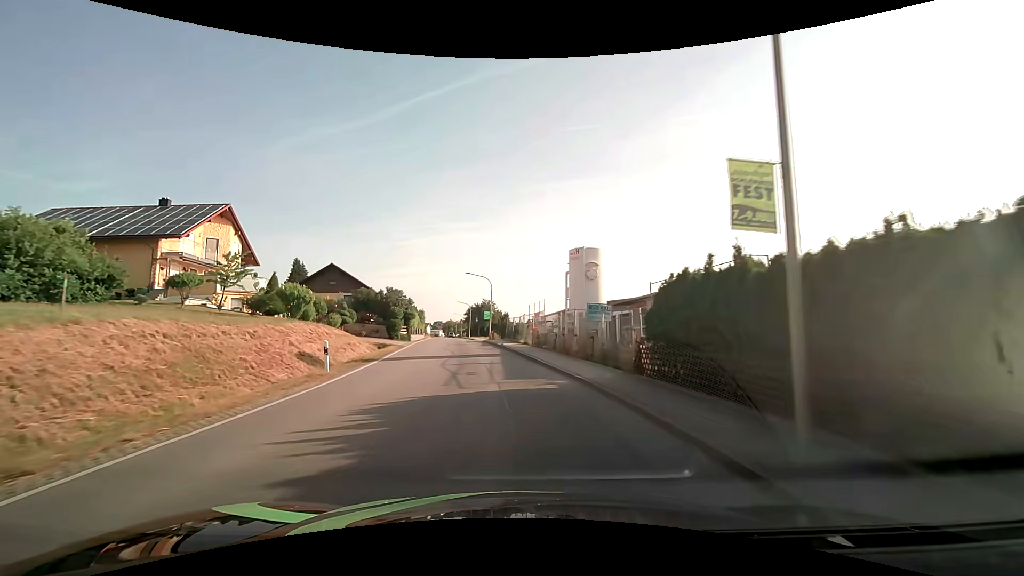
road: secondary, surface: asphalt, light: Day
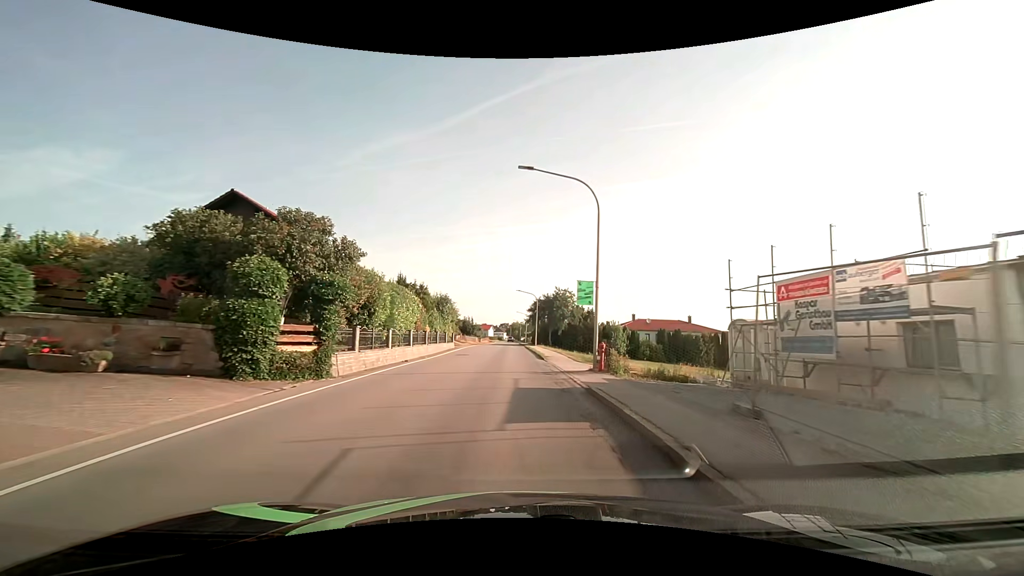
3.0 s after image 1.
(-3.2, +37.3) m; -8°
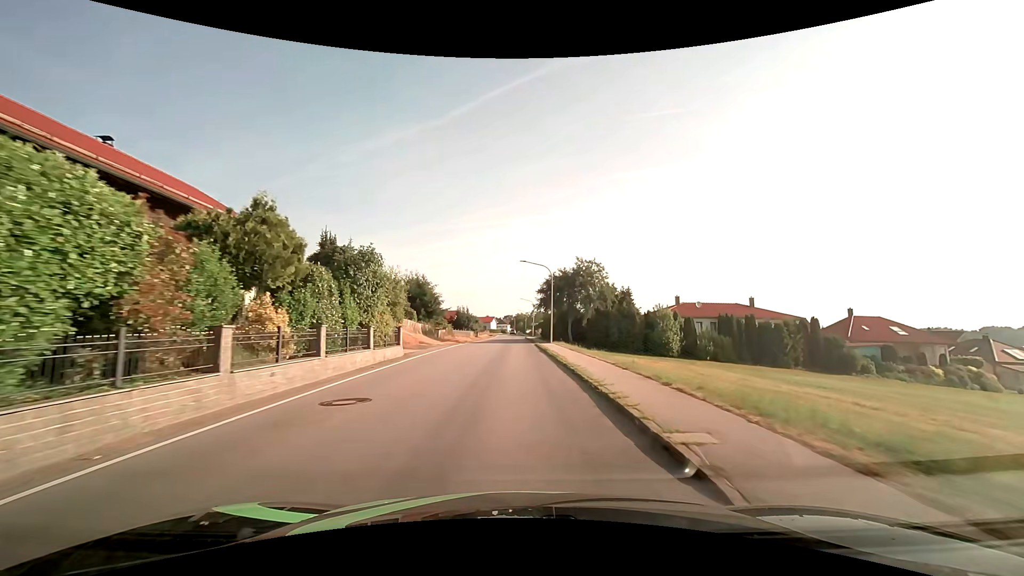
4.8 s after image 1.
(-0.1, +22.7) m; 0°
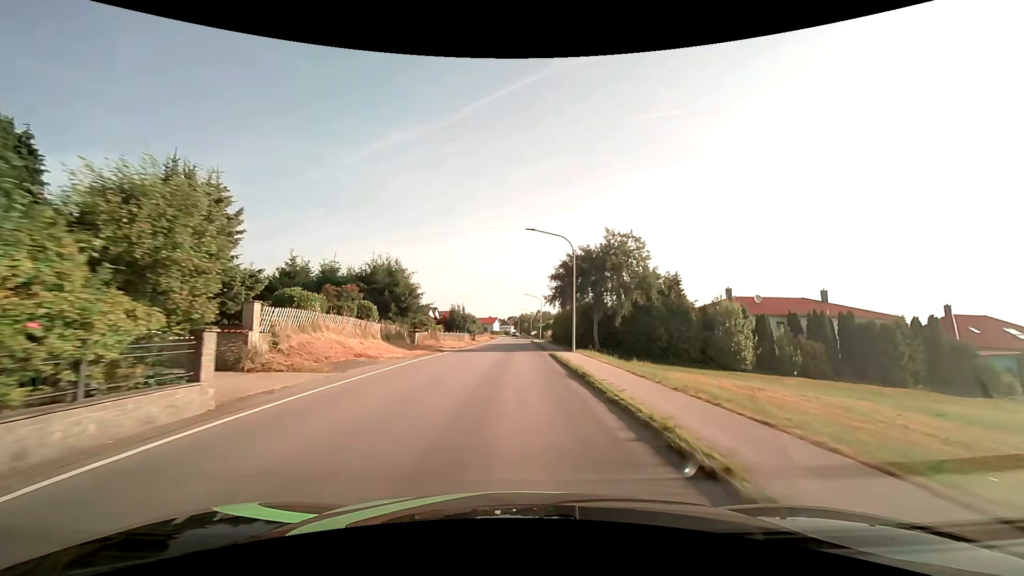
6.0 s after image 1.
(-0.1, +15.3) m; 0°
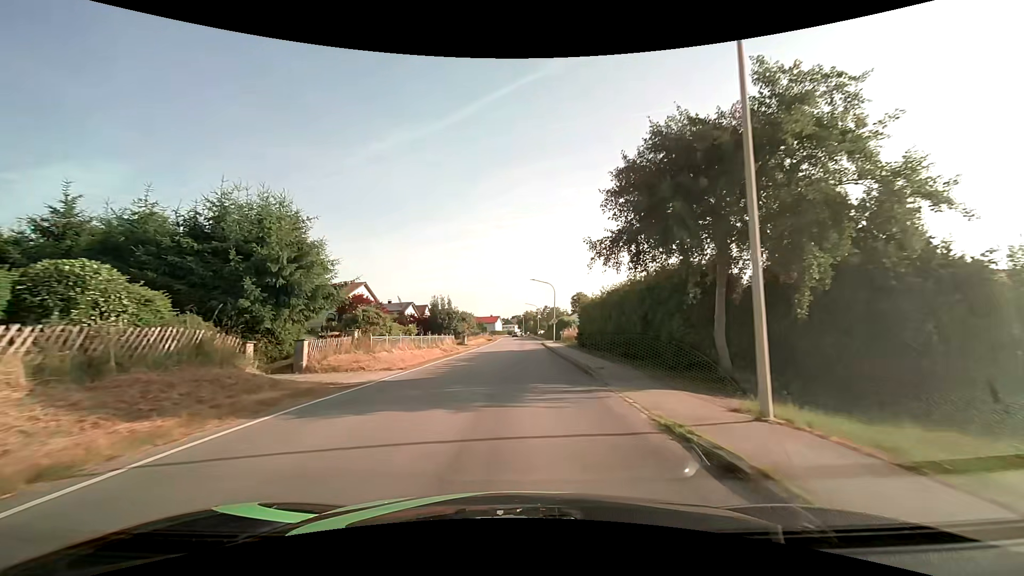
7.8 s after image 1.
(-0.2, +23.0) m; -1°
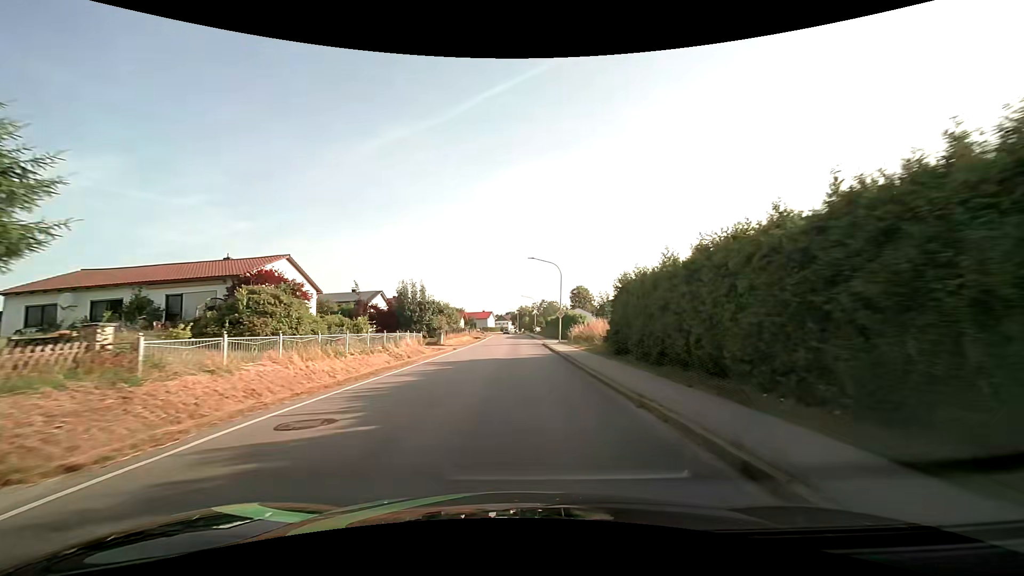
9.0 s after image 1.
(0.0, +15.4) m; +1°
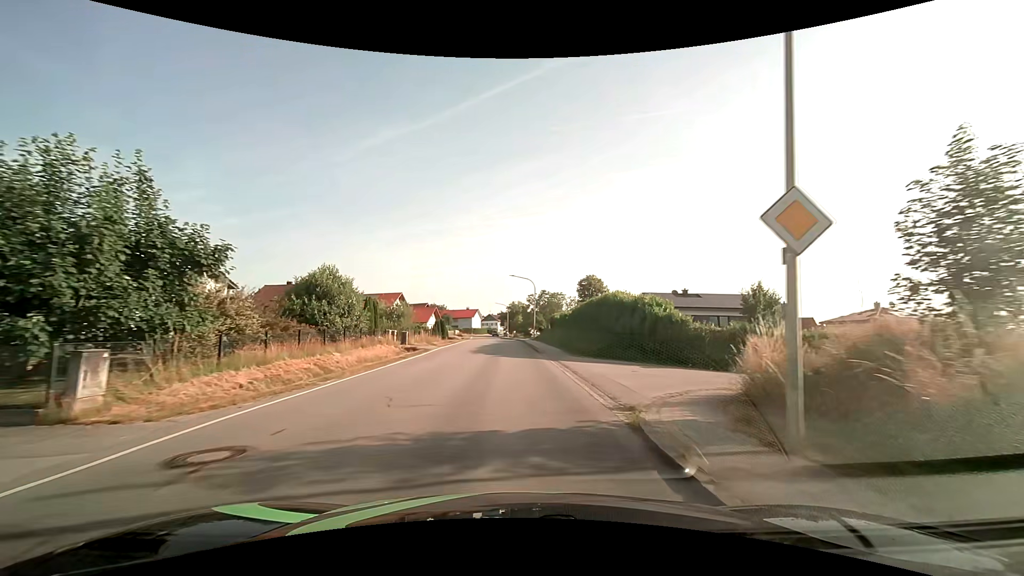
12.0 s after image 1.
(+0.6, +38.3) m; +1°
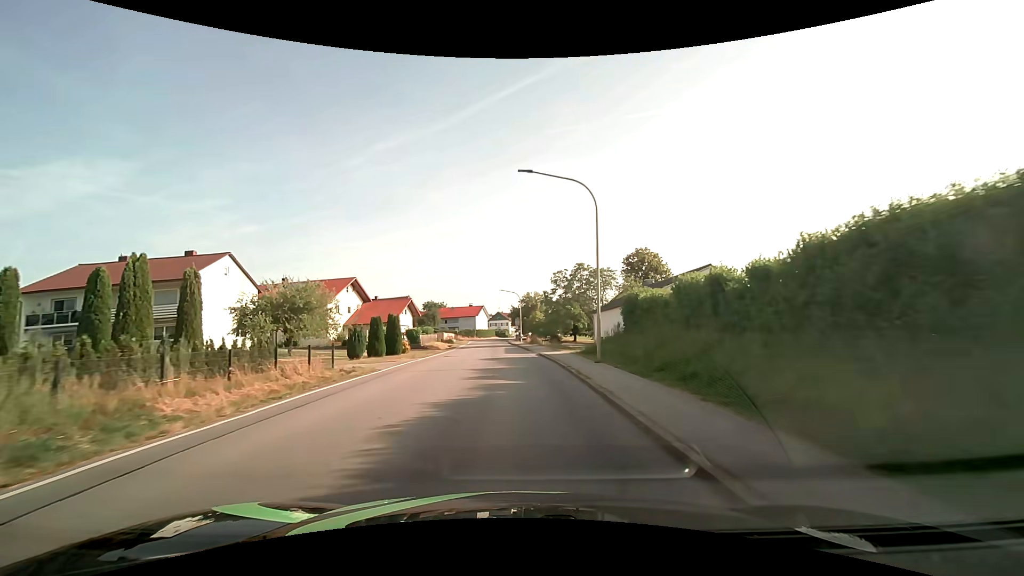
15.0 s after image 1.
(-0.6, +38.0) m; -2°
(0, +10) (0, +20) (-1, +30) (-1, +40) (-2, +50) (-2, +60) (-3, +70) (-3, +80) (-4, +90) (-4, +100) m
